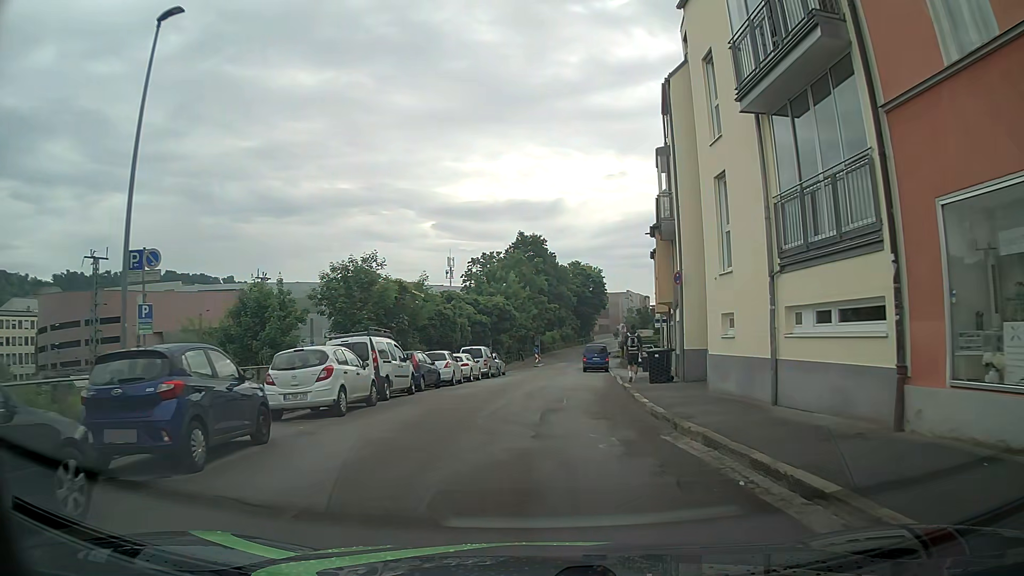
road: residential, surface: asphalt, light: Day
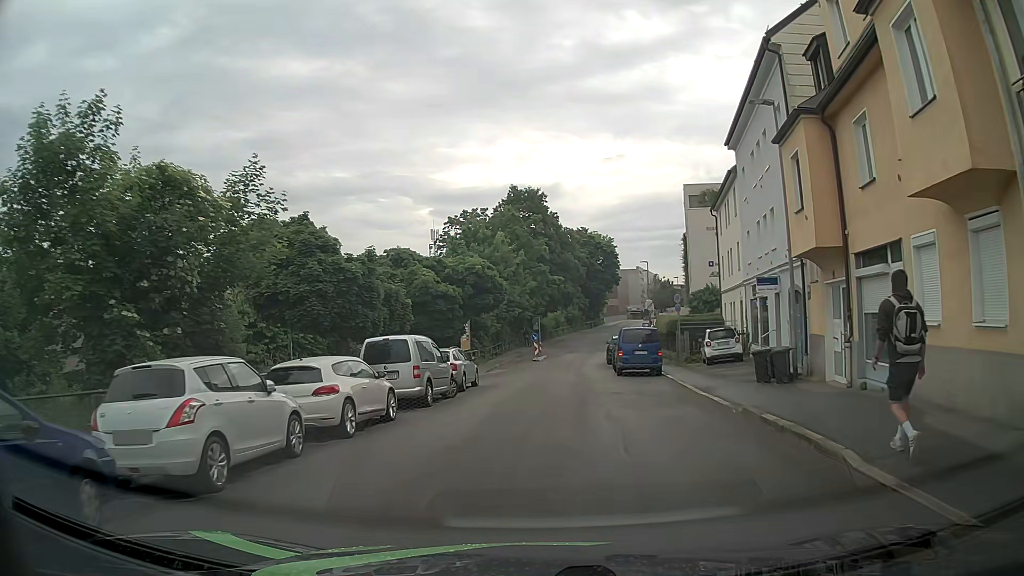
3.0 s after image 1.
(+0.1, +21.1) m; +1°
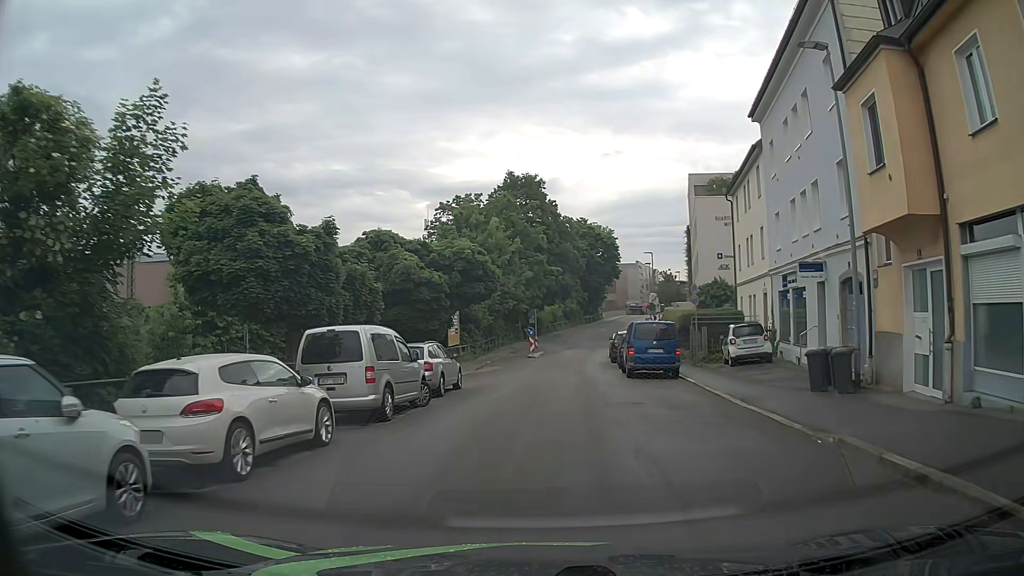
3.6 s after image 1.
(-0.1, +4.3) m; -1°
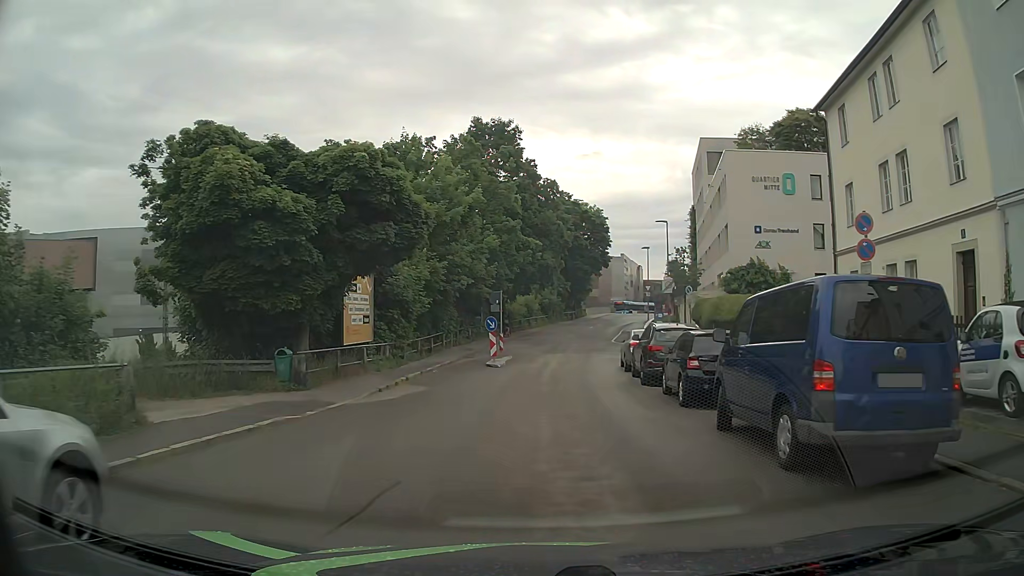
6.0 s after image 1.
(+0.6, +17.1) m; +3°
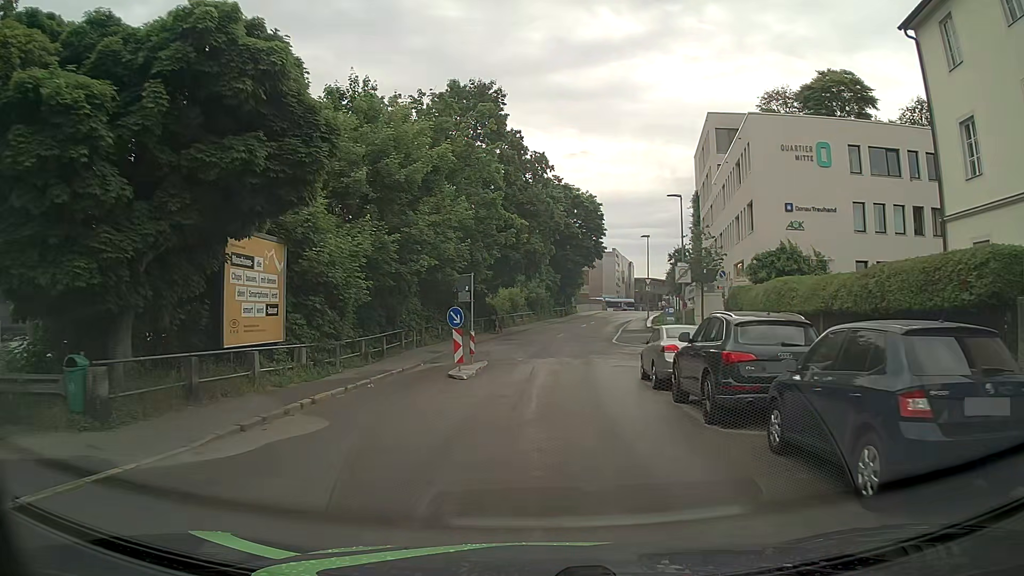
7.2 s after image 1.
(+0.1, +8.1) m; +1°
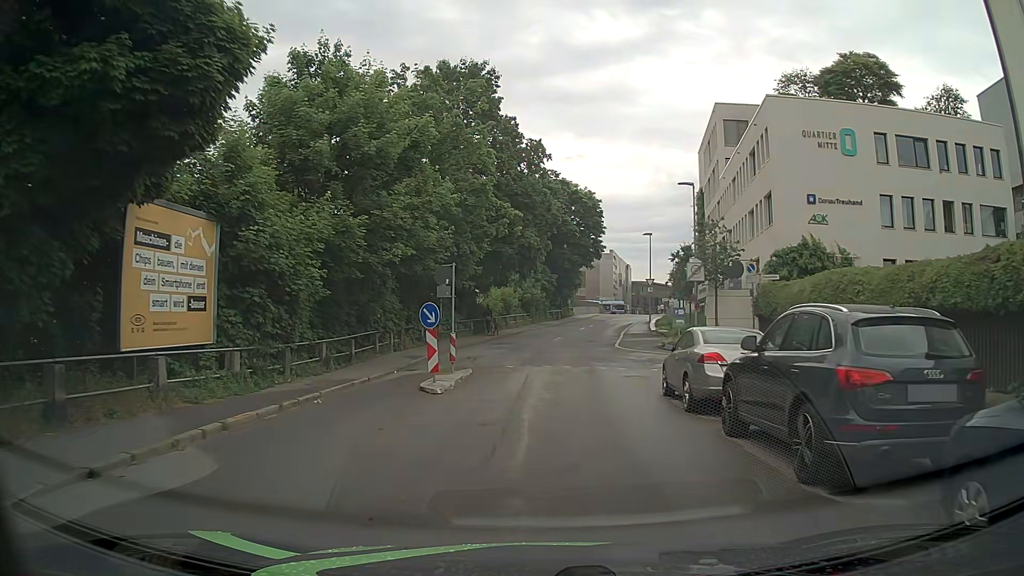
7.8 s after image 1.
(0.0, +3.9) m; +1°
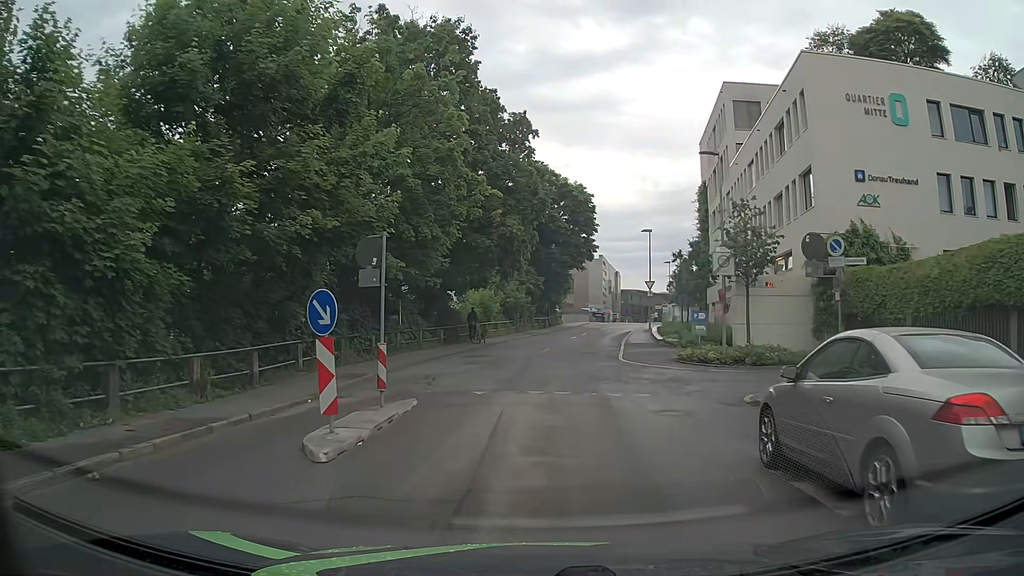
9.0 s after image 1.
(+0.1, +7.1) m; +2°
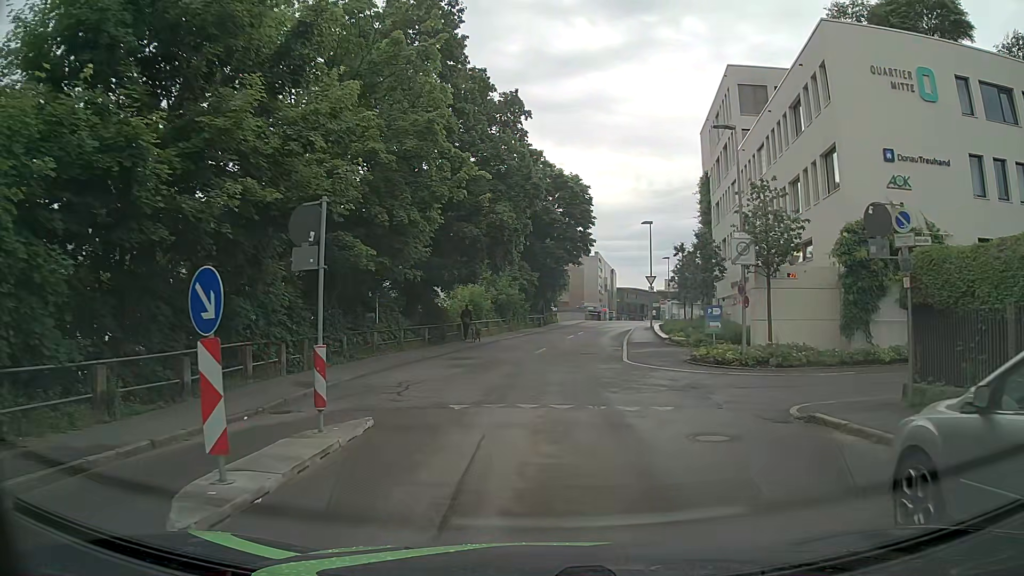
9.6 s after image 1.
(0.0, +3.1) m; 0°
(0, +10) (+1, +20) (+2, +30) (+3, +40) (+5, +50) (+7, +59) (+12, +68) (+21, +72) (+29, +78) (+36, +86) m
